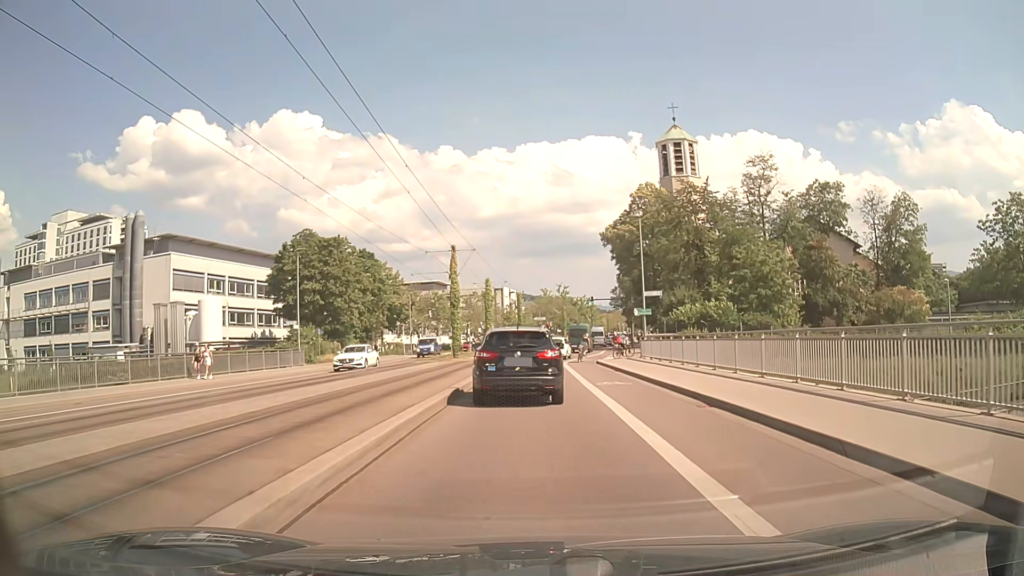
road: secondary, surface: asphalt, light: Day
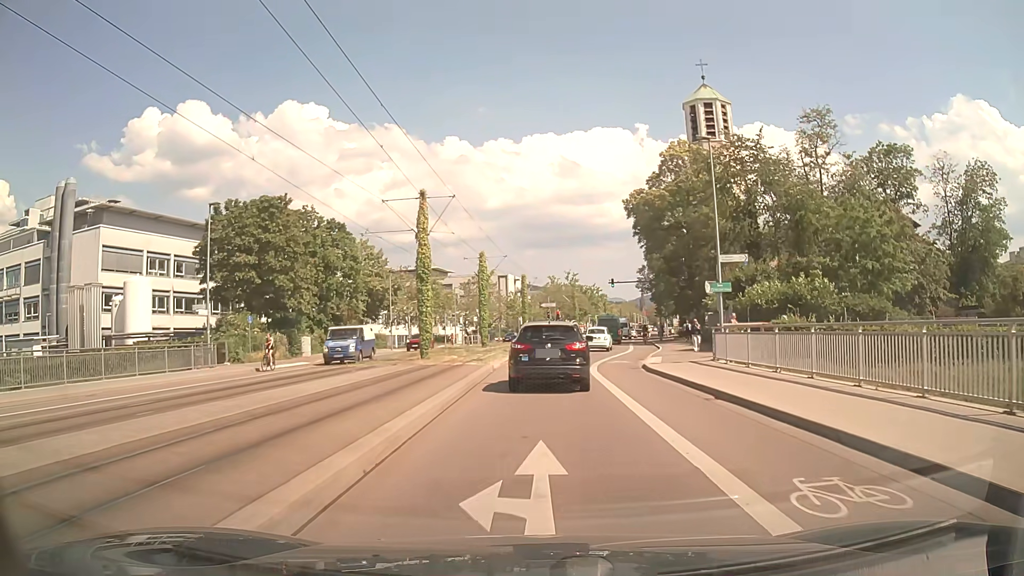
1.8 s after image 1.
(-0.1, +15.1) m; -1°
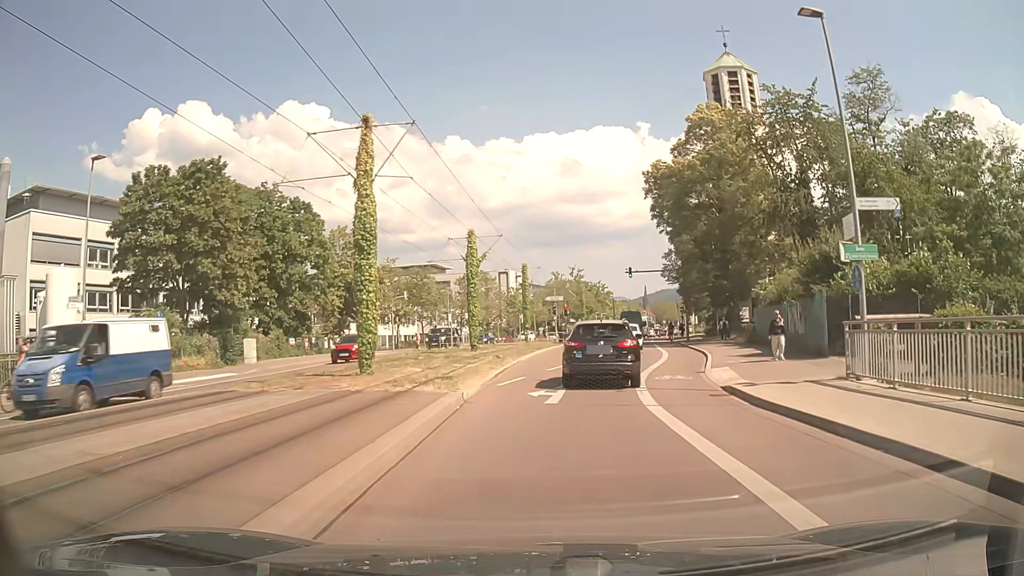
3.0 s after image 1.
(0.0, +10.9) m; 0°
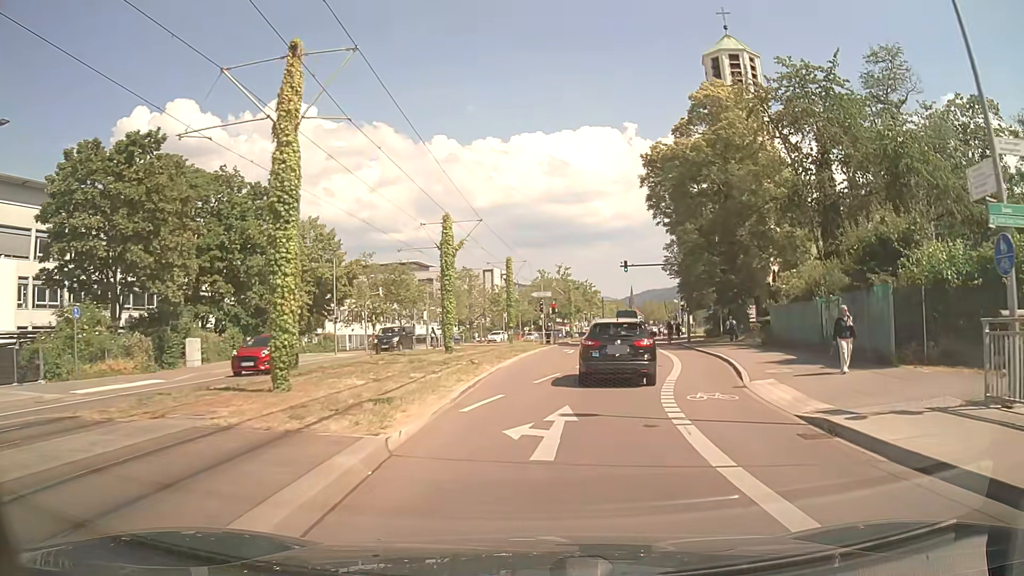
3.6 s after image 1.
(0.0, +5.5) m; +1°
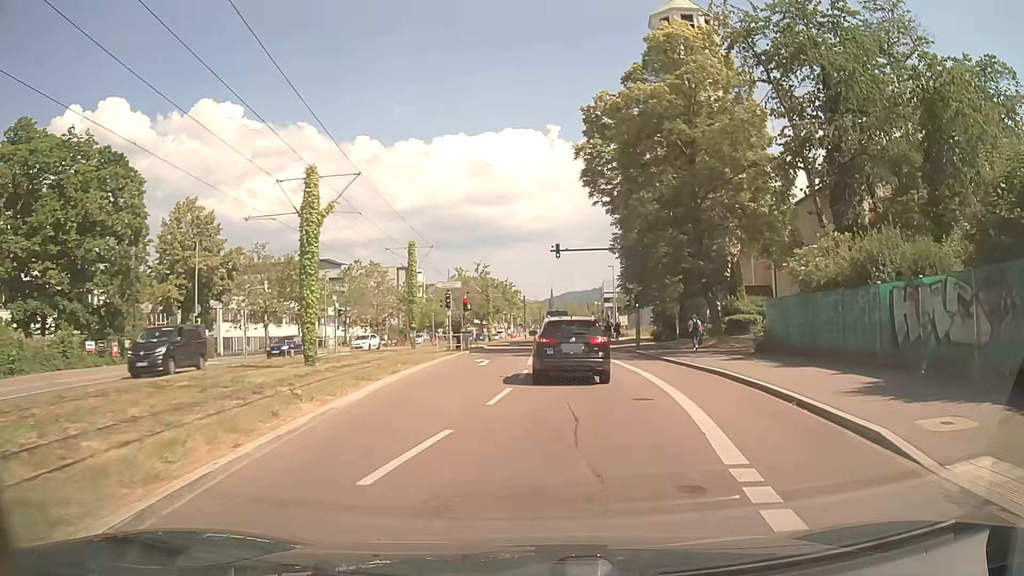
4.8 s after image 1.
(+0.7, +11.0) m; +7°
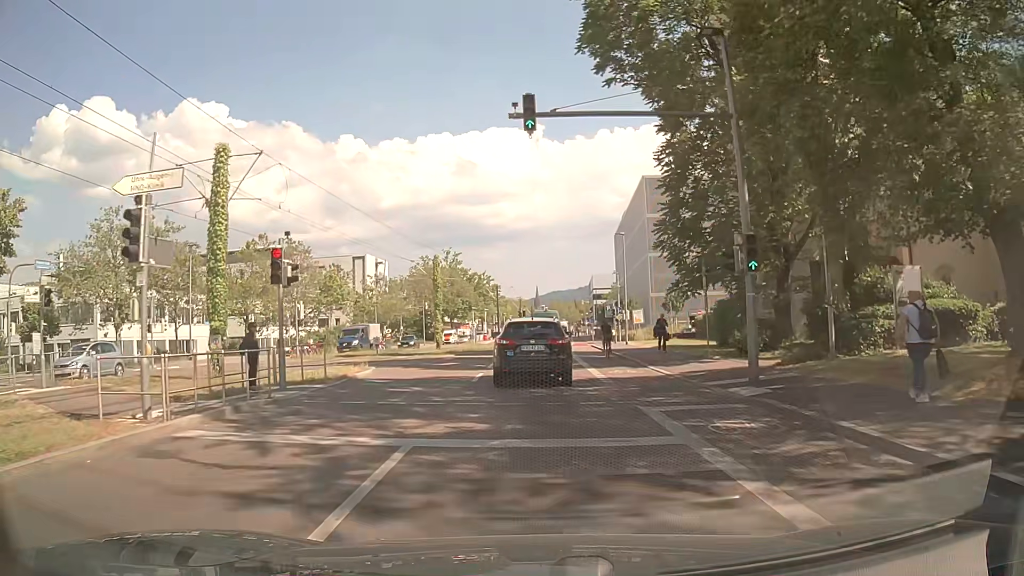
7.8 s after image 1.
(+1.3, +26.1) m; +1°
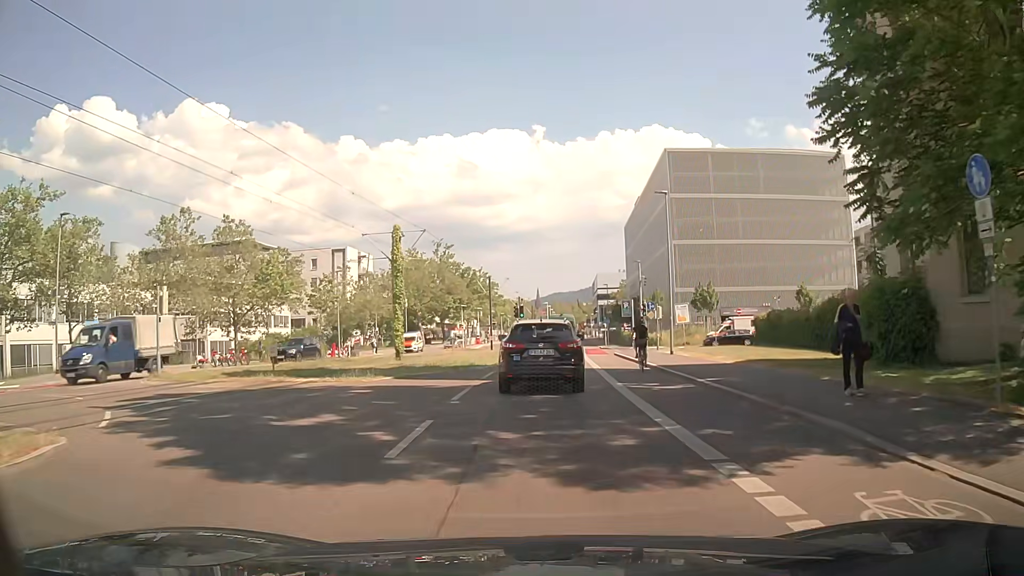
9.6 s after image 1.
(0.0, +16.0) m; 0°
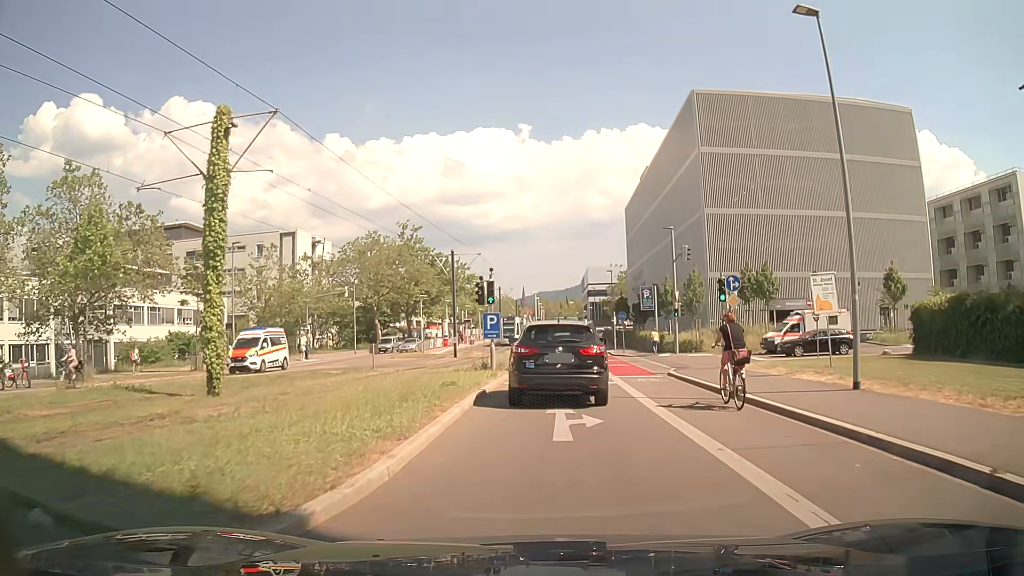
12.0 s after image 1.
(+0.3, +20.8) m; +2°
(0, +10) (0, +20) (+1, +30) (+1, +40) (+1, +50) (+2, +60) (+2, +70) (+2, +80) (+2, +90) (+3, +100) m
